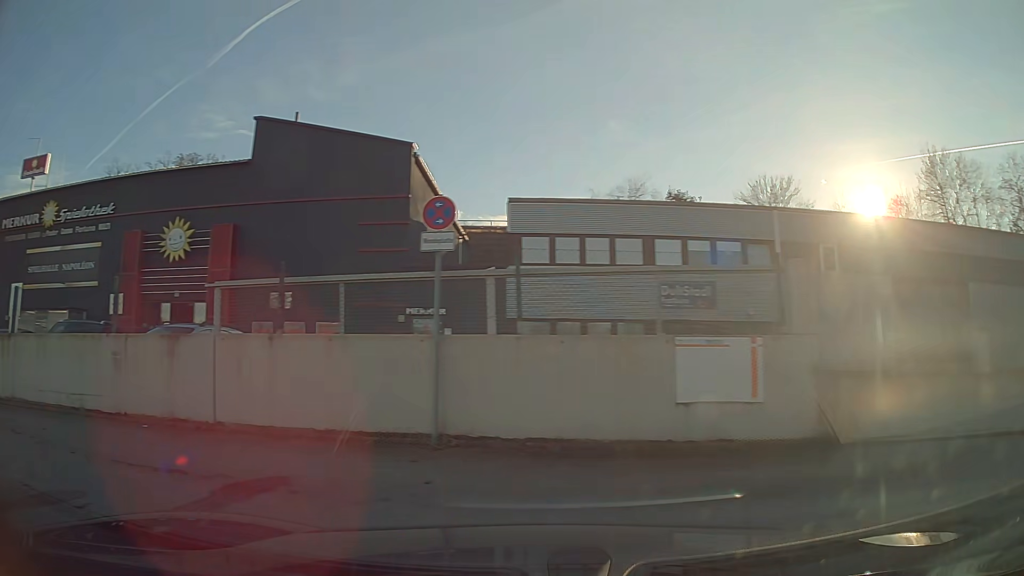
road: tertiary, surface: asphalt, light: Day
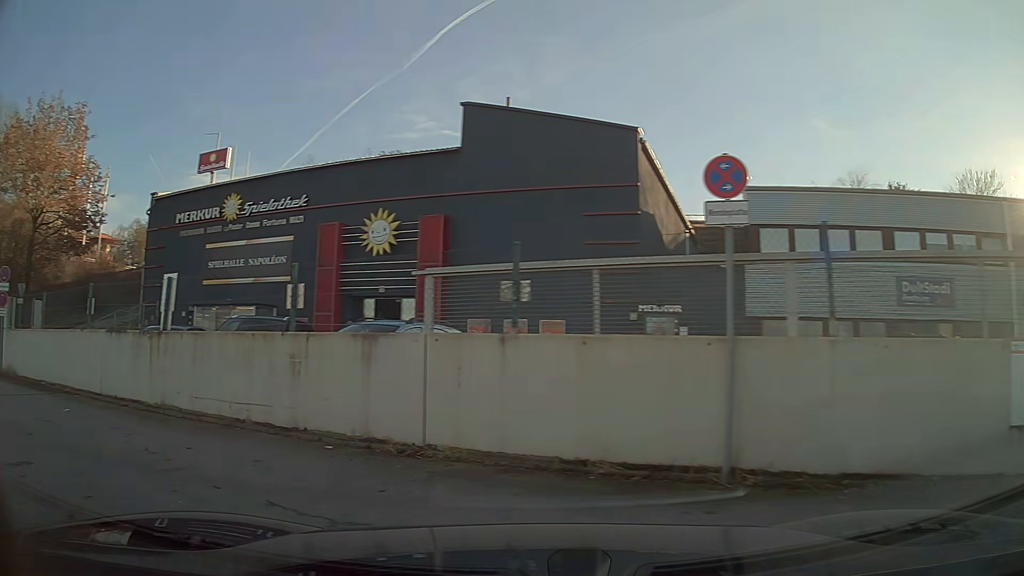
(-0.3, +1.9) m; -18°
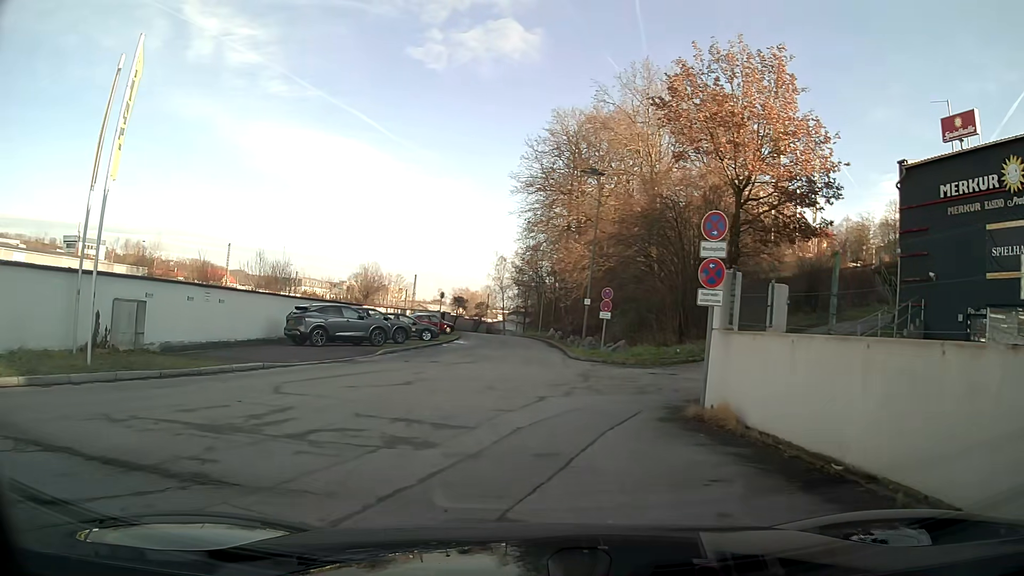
(-5.2, +7.8) m; -53°
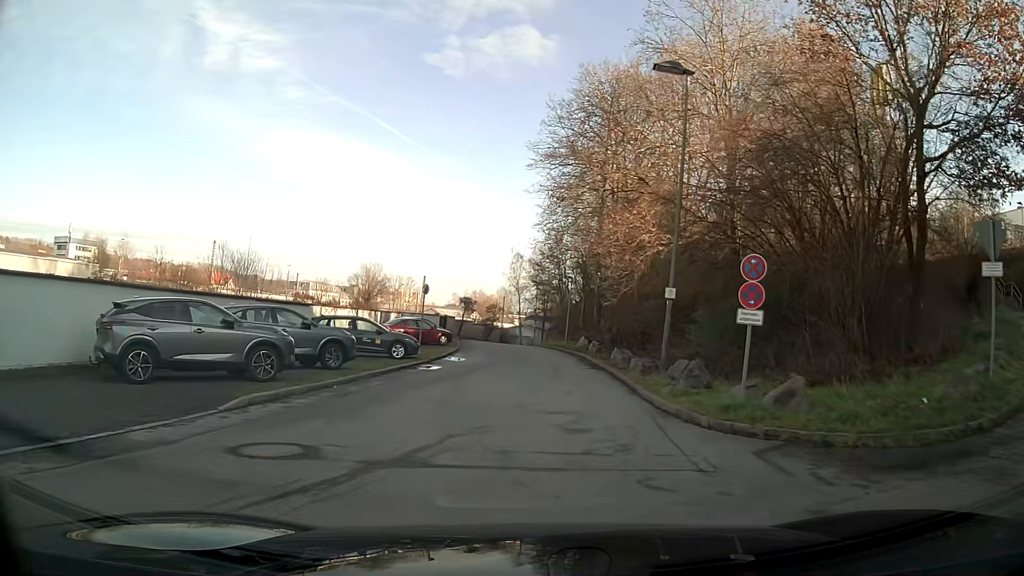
(-0.2, +14.2) m; 0°
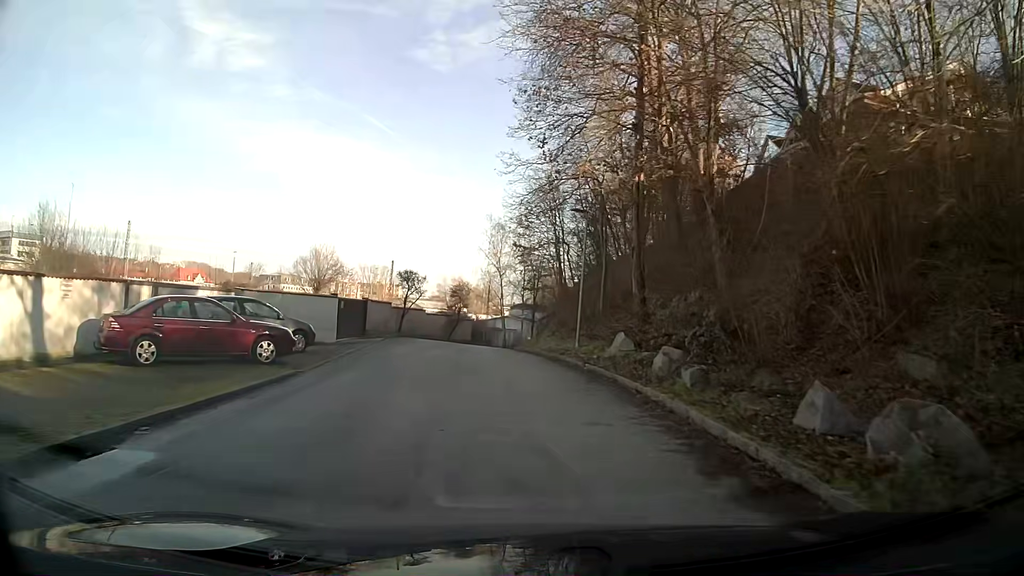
(+0.3, +24.6) m; 0°
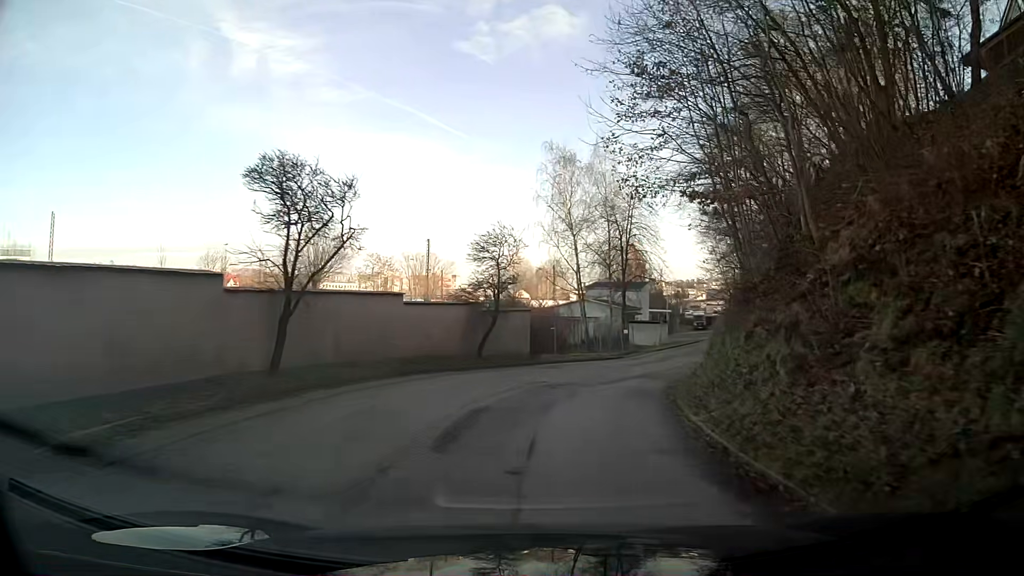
(-1.5, +29.7) m; -3°
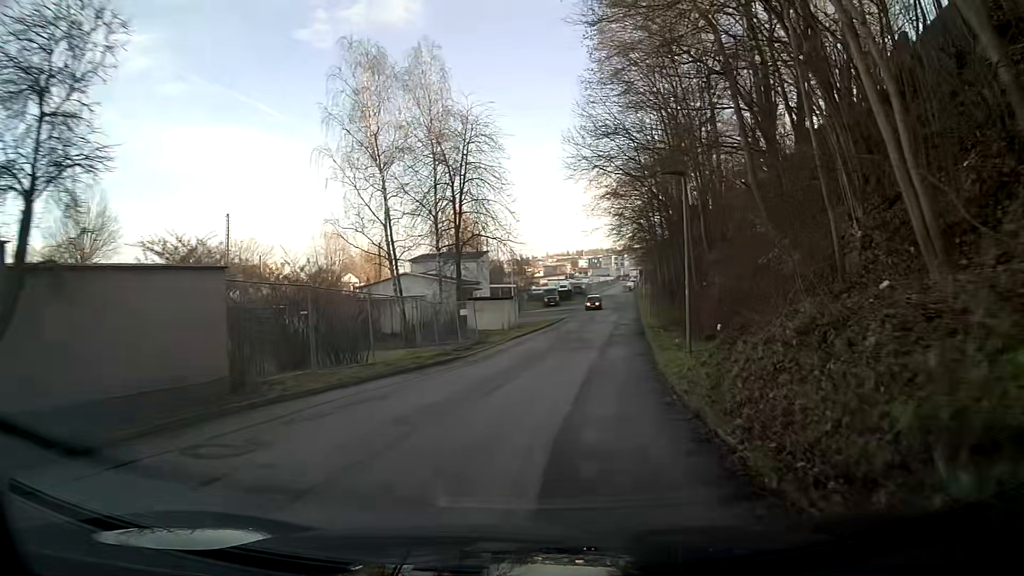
(+1.8, +17.4) m; +13°
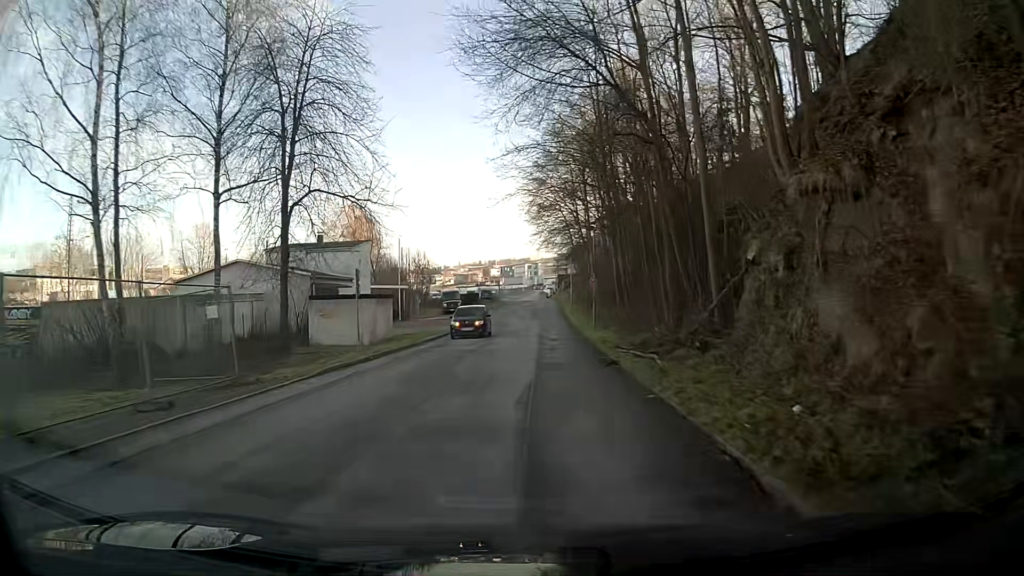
(+0.9, +18.3) m; +4°
(0, +10) (+1, +20) (+1, +30) (+2, +40) (+3, +50) (+3, +60) (+4, +70) (+4, +80) (+4, +90) (+3, +100) m
